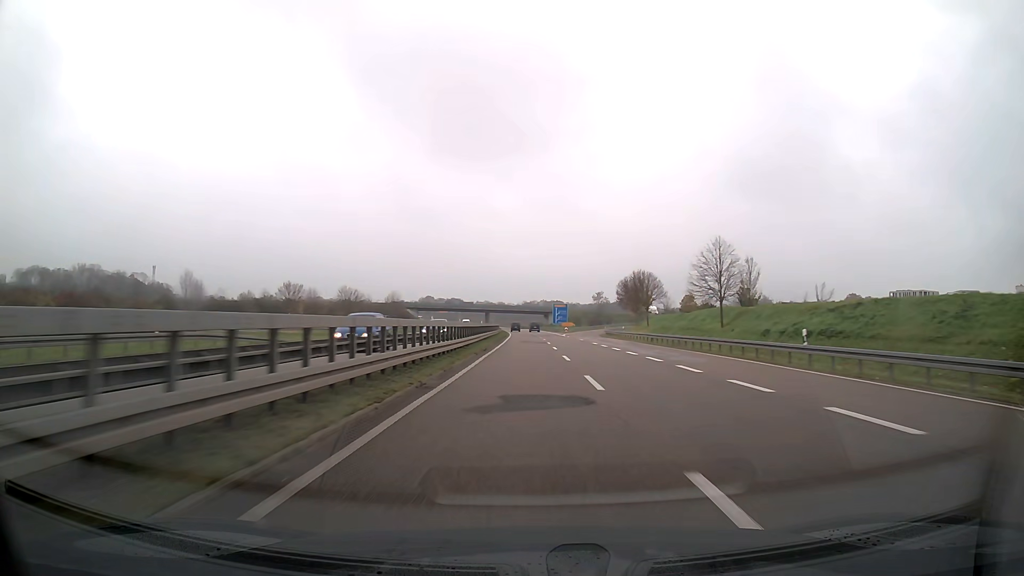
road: trunk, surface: asphalt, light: Day
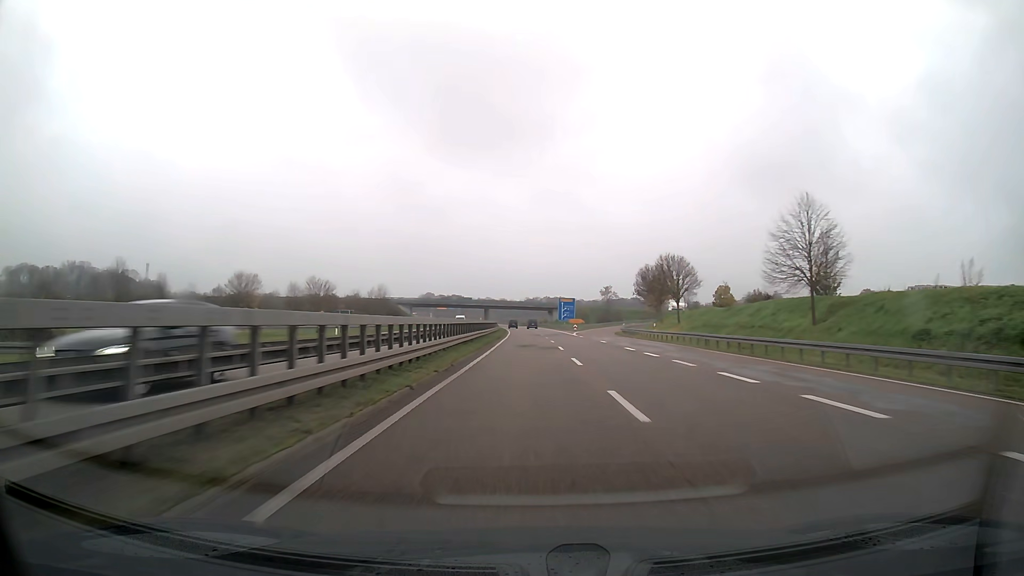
(0.0, +17.0) m; 0°
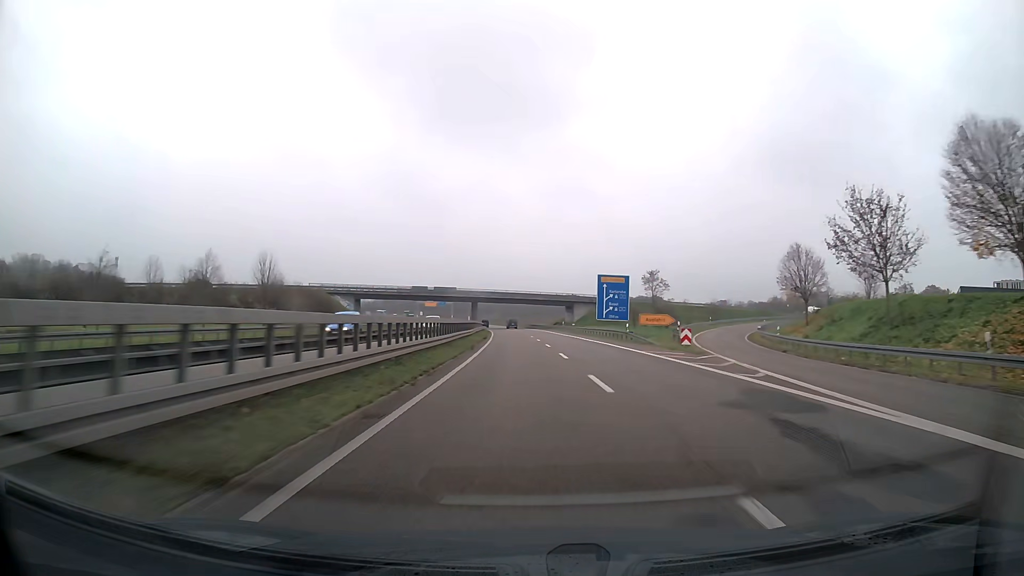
(-0.4, +68.2) m; -1°
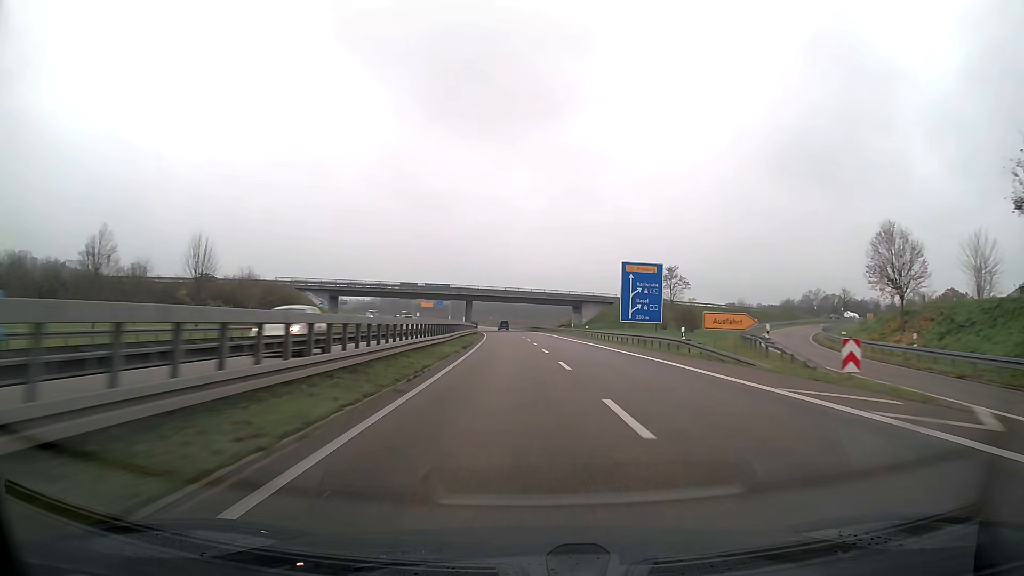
(0.0, +17.1) m; 0°
